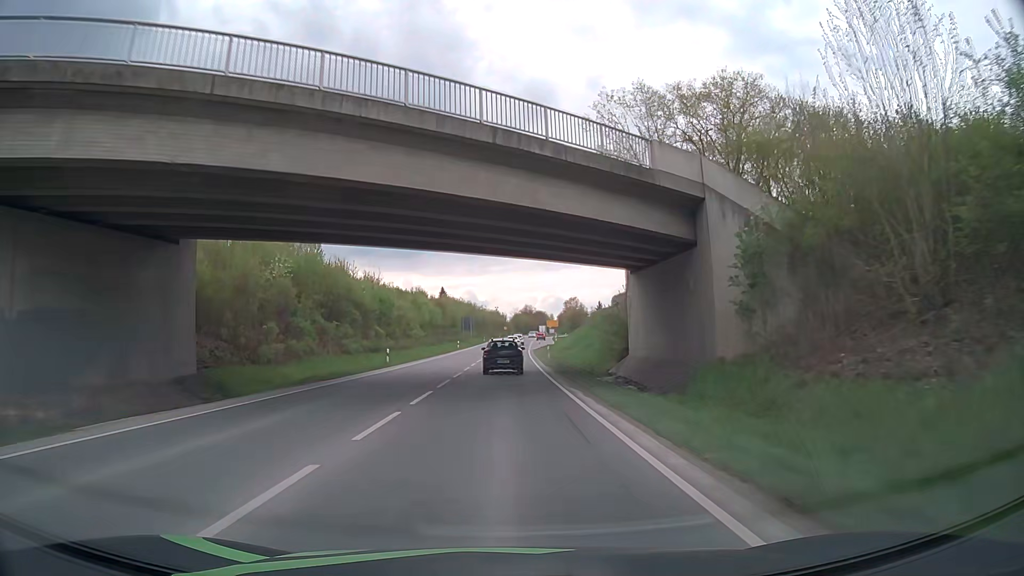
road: primary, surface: asphalt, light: Day
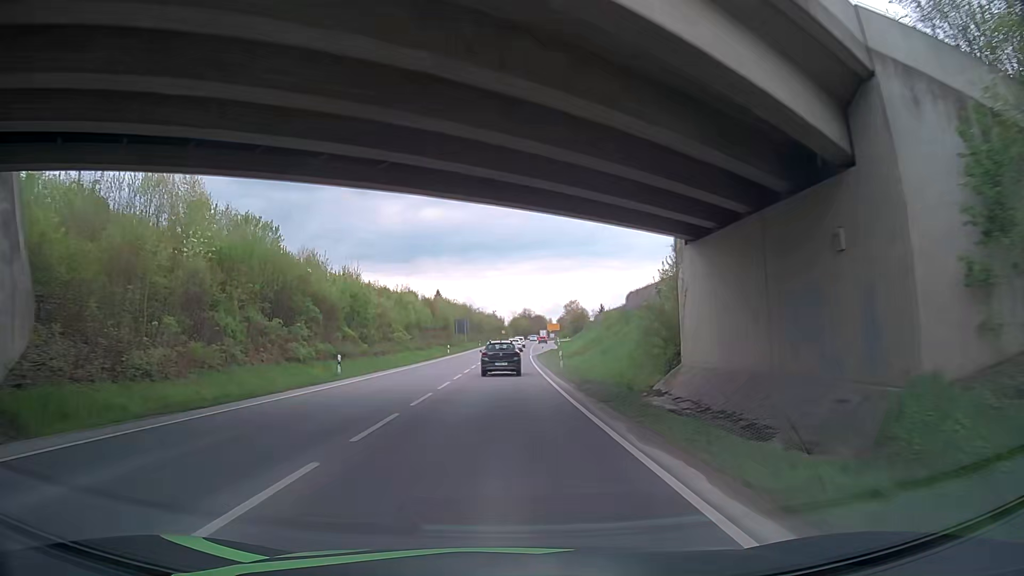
(0.0, +11.6) m; 0°
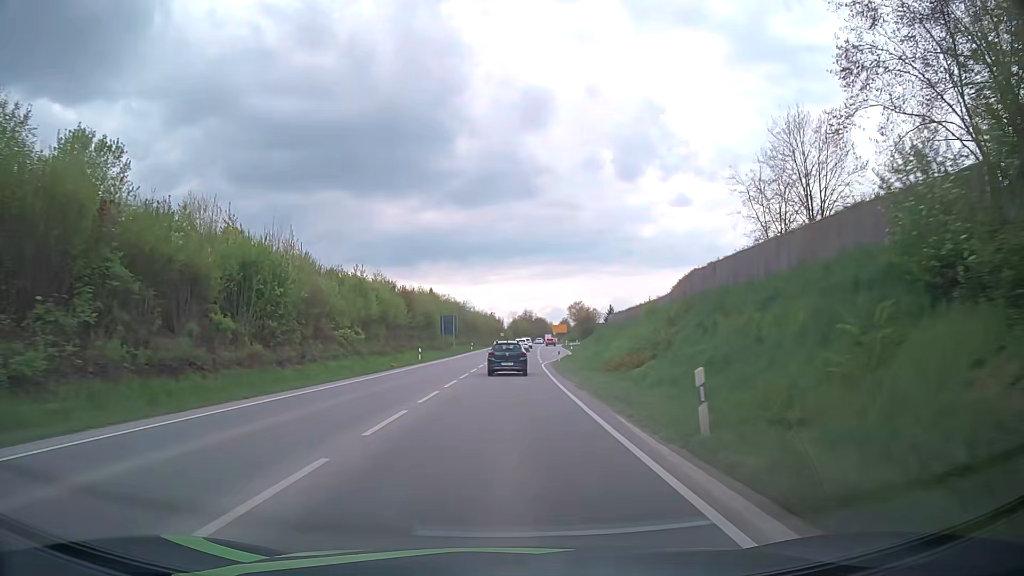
(0.0, +23.6) m; 0°
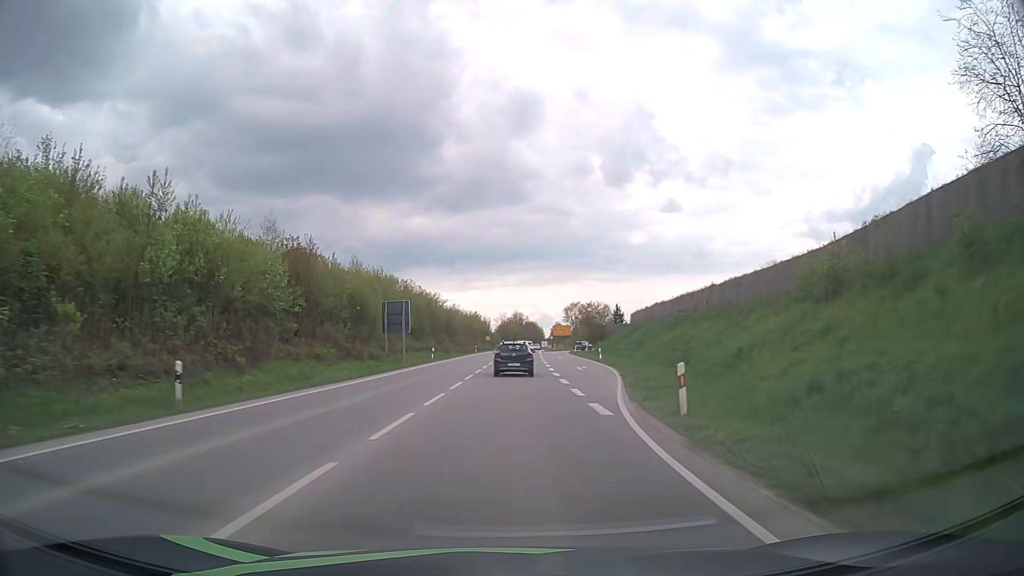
(+0.2, +36.3) m; +1°
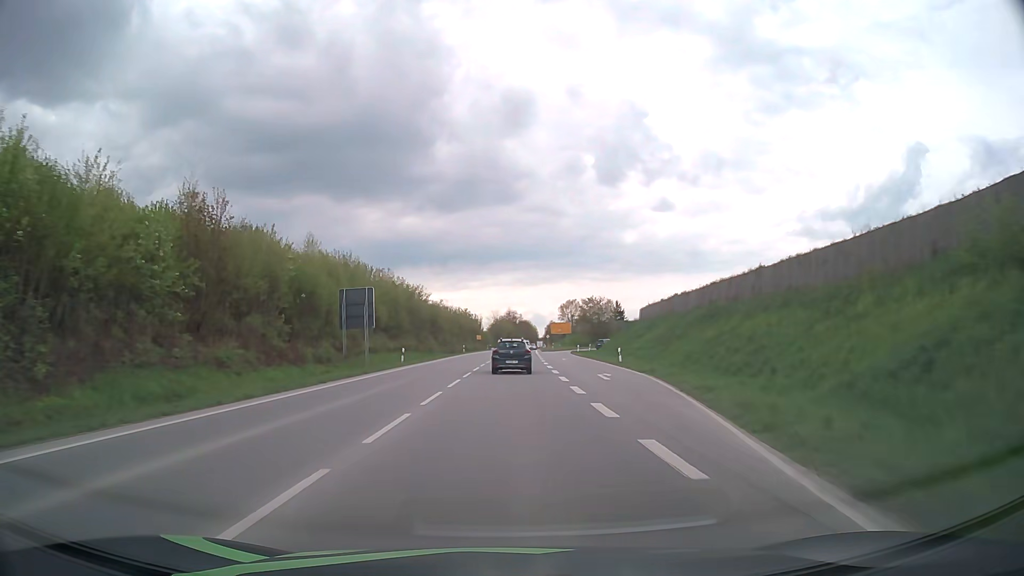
(+0.1, +12.3) m; +1°
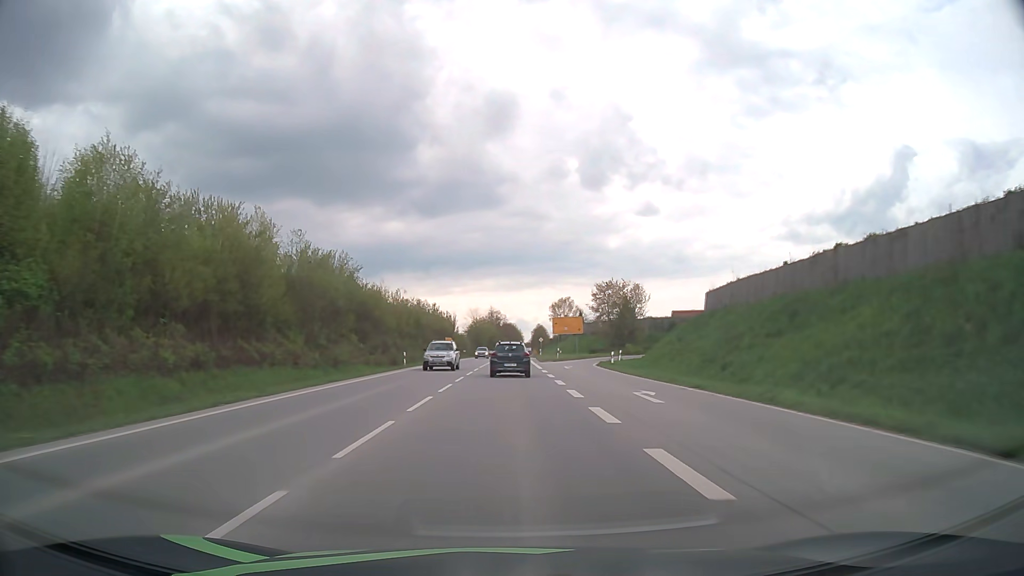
(+0.5, +37.0) m; +2°
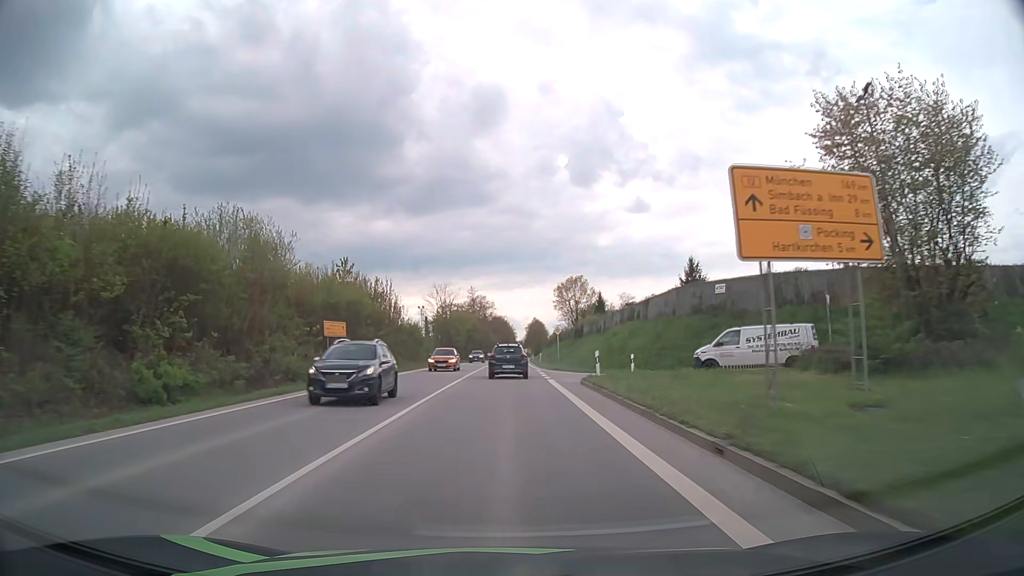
(+0.6, +61.0) m; +1°
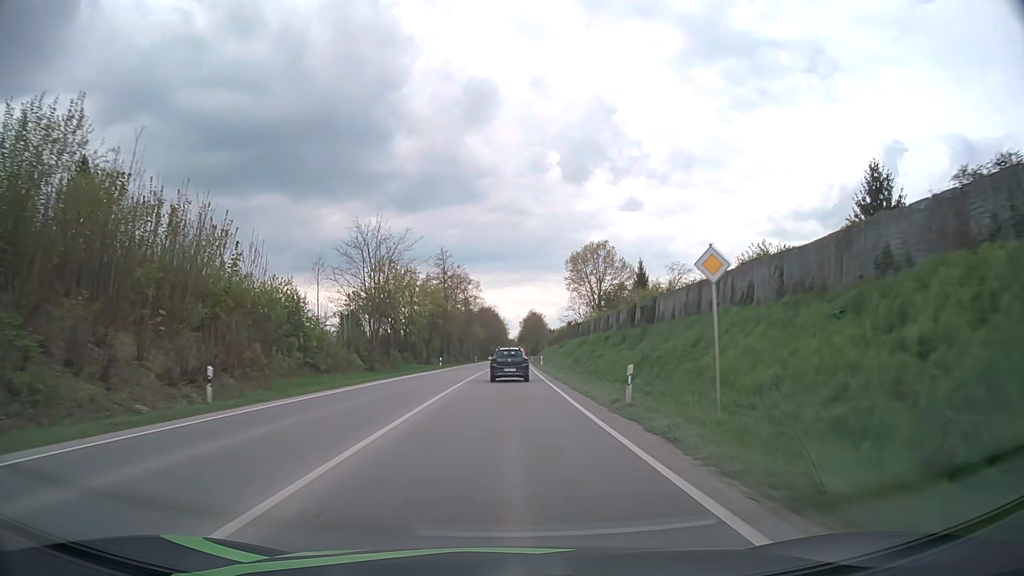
(+0.1, +49.3) m; +1°
(0, +10) (0, +20) (0, +30) (0, +40) (0, +50) (0, +60) (0, +70) (+1, +80) (+1, +90) (+1, +100) m
